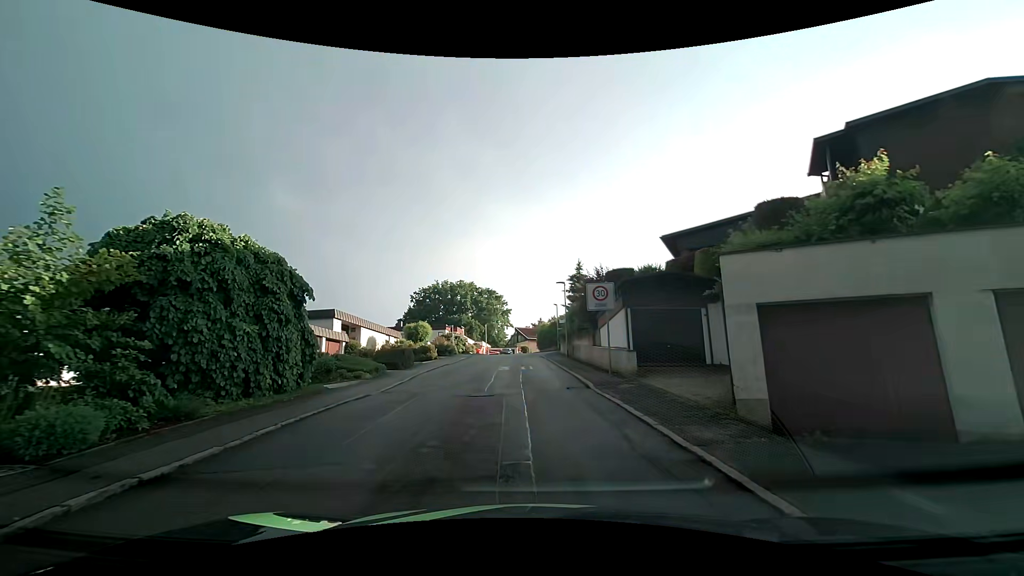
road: tertiary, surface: asphalt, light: Day
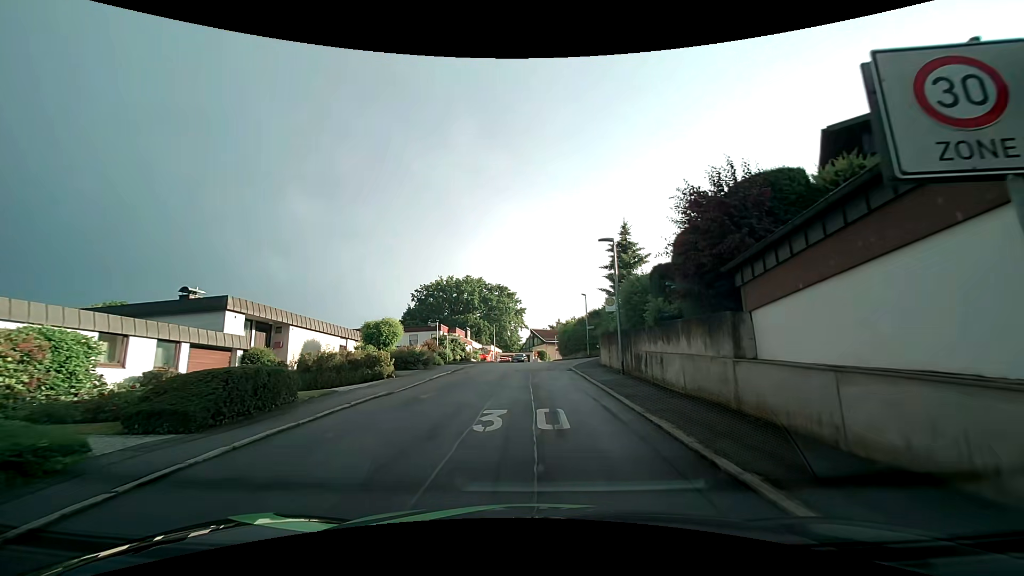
(0.0, +15.1) m; -1°
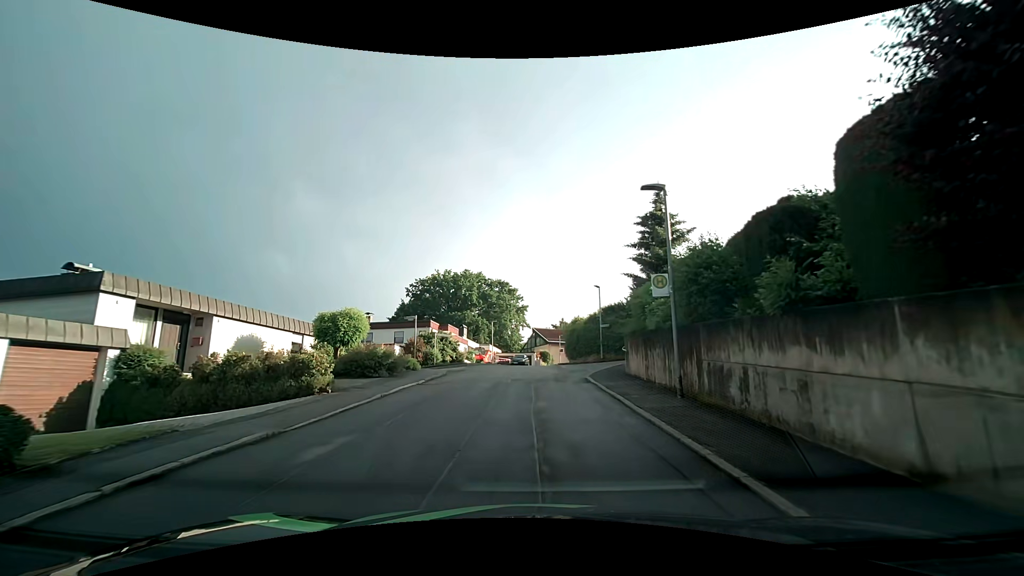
(-0.1, +6.8) m; 0°
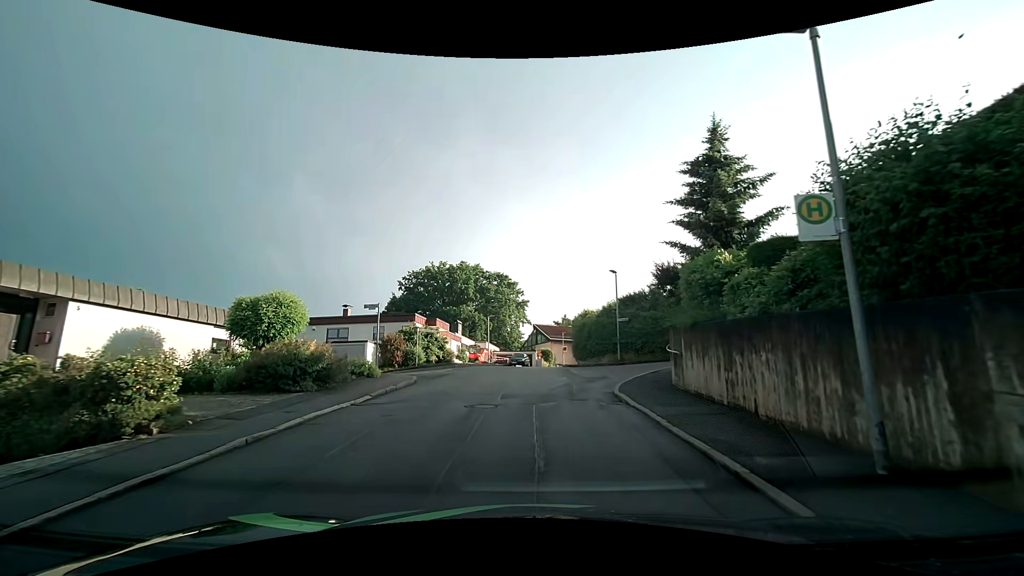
(-0.1, +6.4) m; -2°
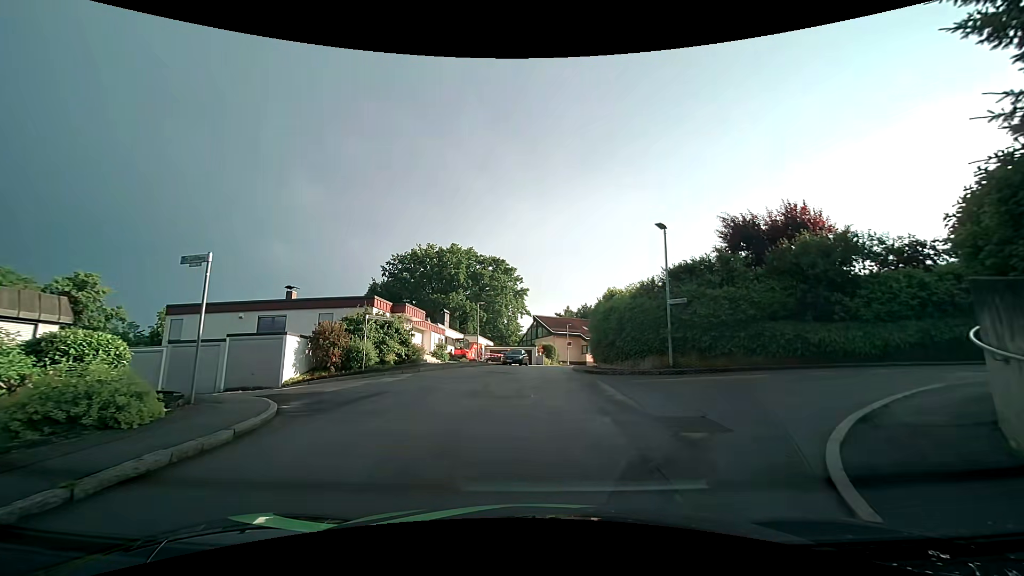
(+0.1, +10.3) m; 0°
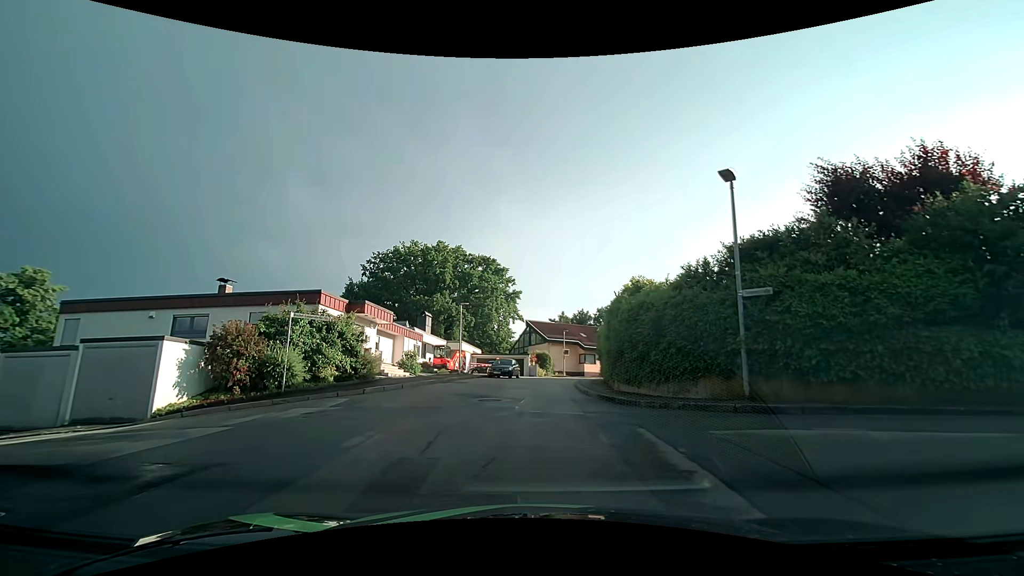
(+0.1, +6.4) m; 0°
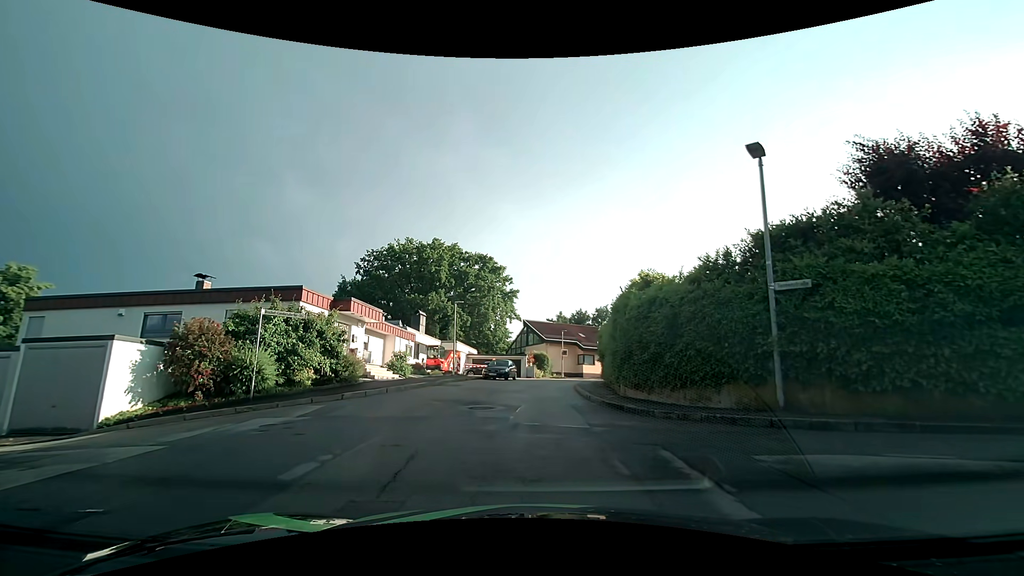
(0.0, +1.6) m; +1°
